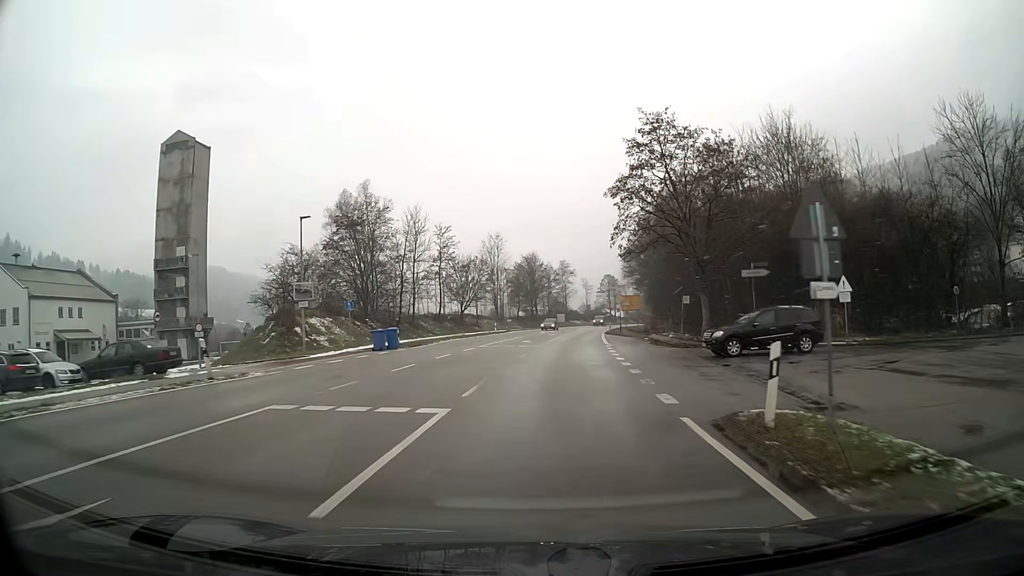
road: primary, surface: asphalt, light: Day
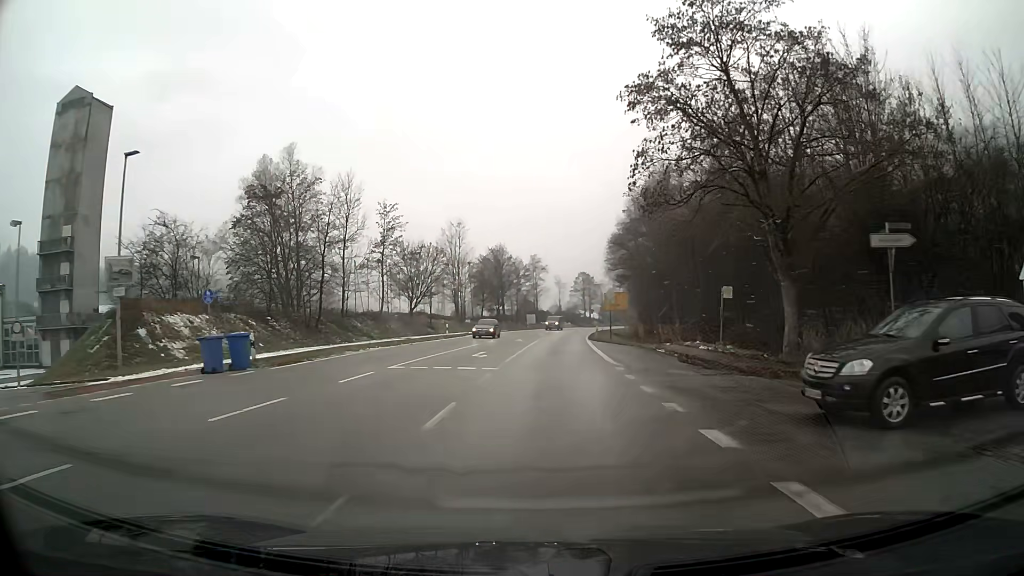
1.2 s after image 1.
(+0.4, +15.5) m; +2°
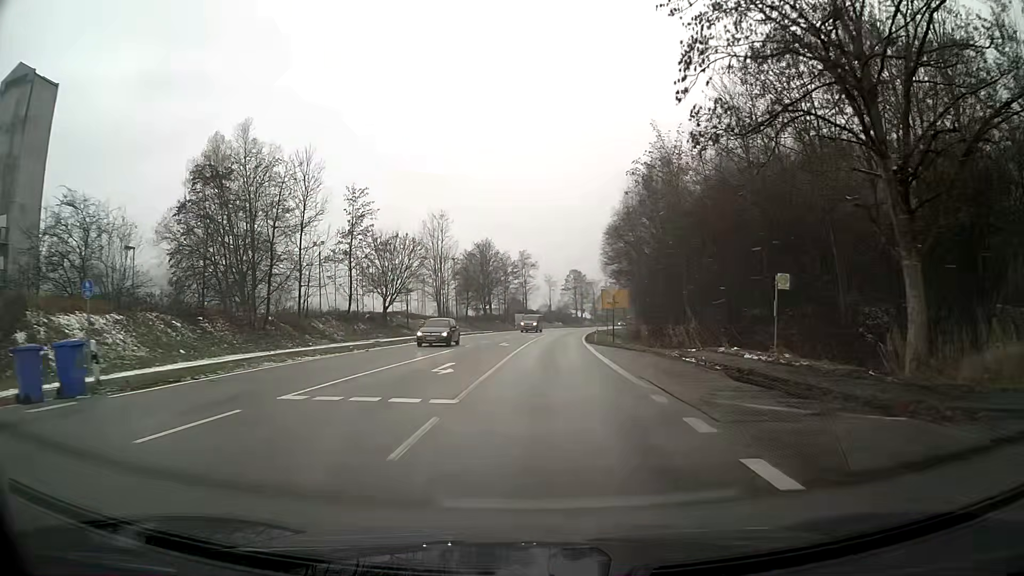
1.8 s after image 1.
(+0.1, +7.8) m; +1°
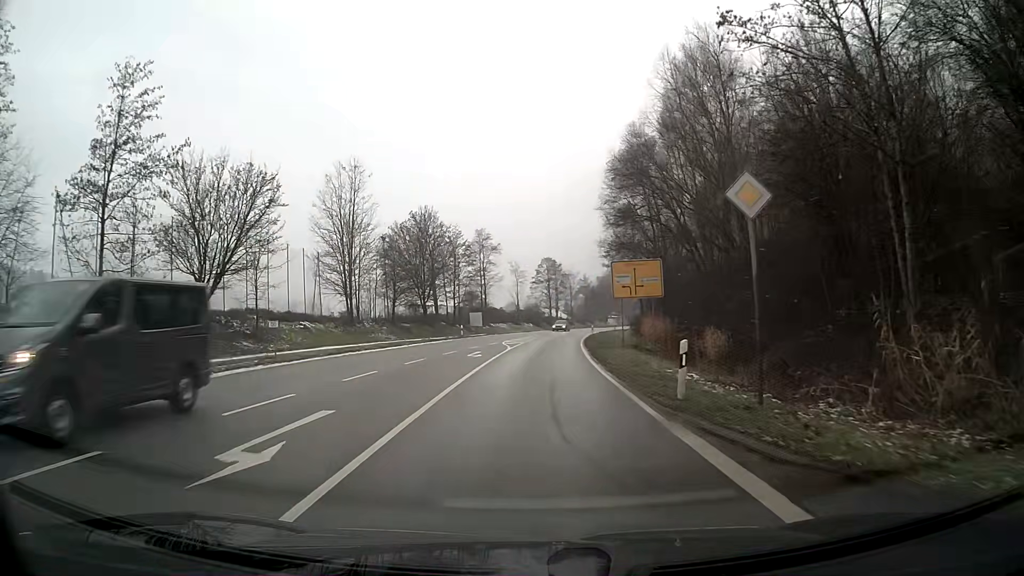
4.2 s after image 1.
(+0.9, +31.3) m; +3°
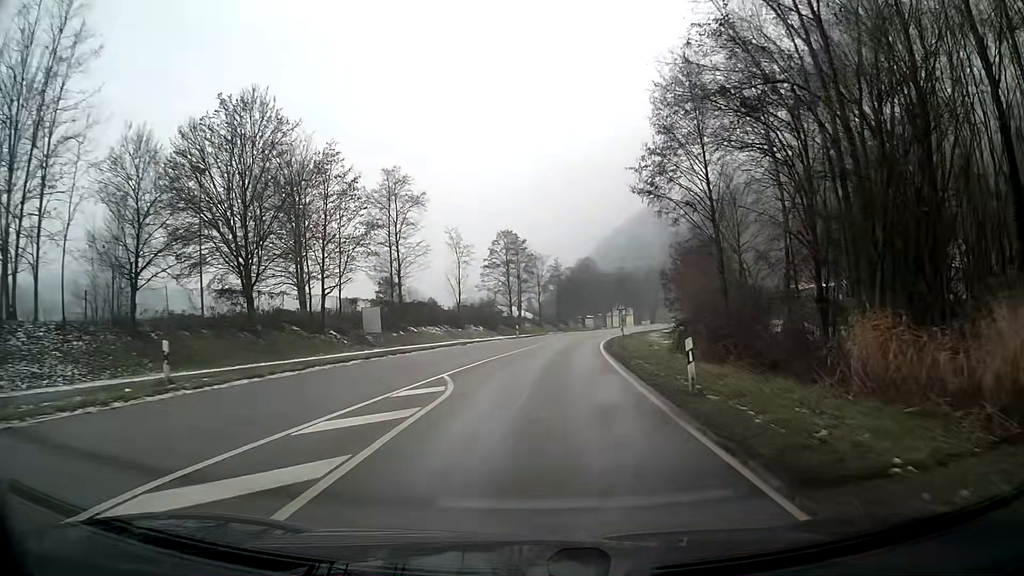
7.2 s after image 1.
(+1.0, +39.9) m; +3°
